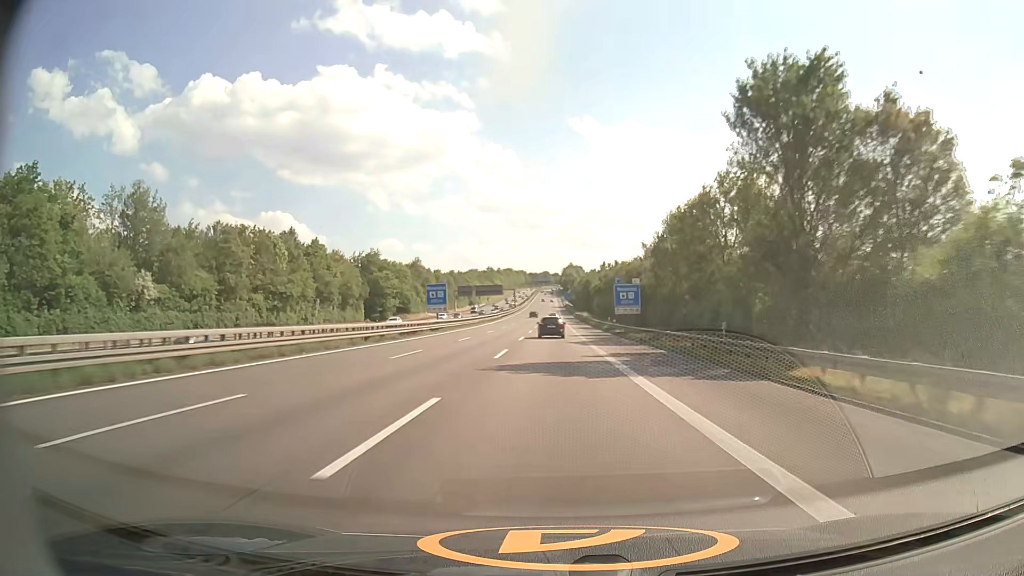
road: motorway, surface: asphalt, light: Day
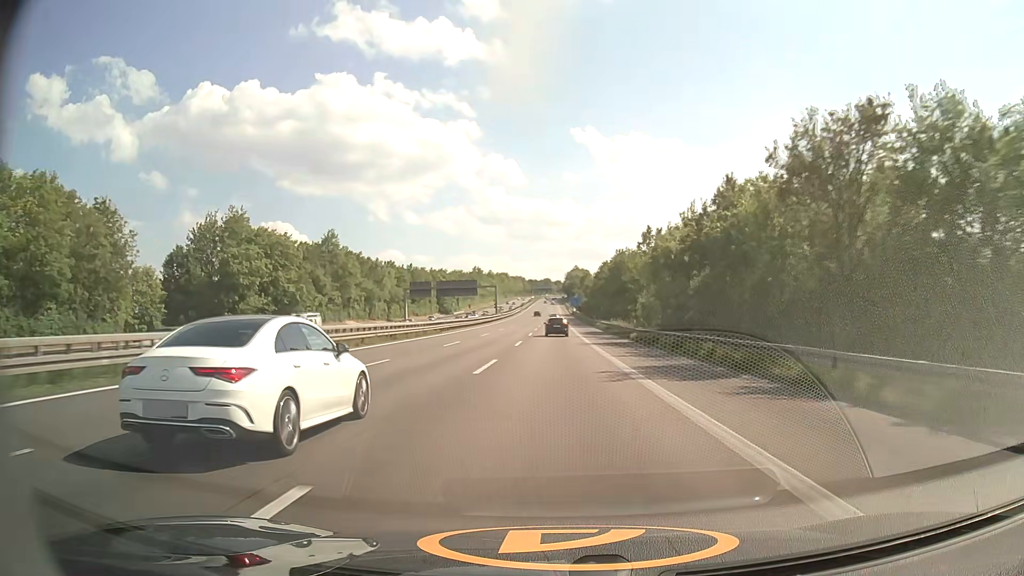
(-0.2, +78.1) m; 0°
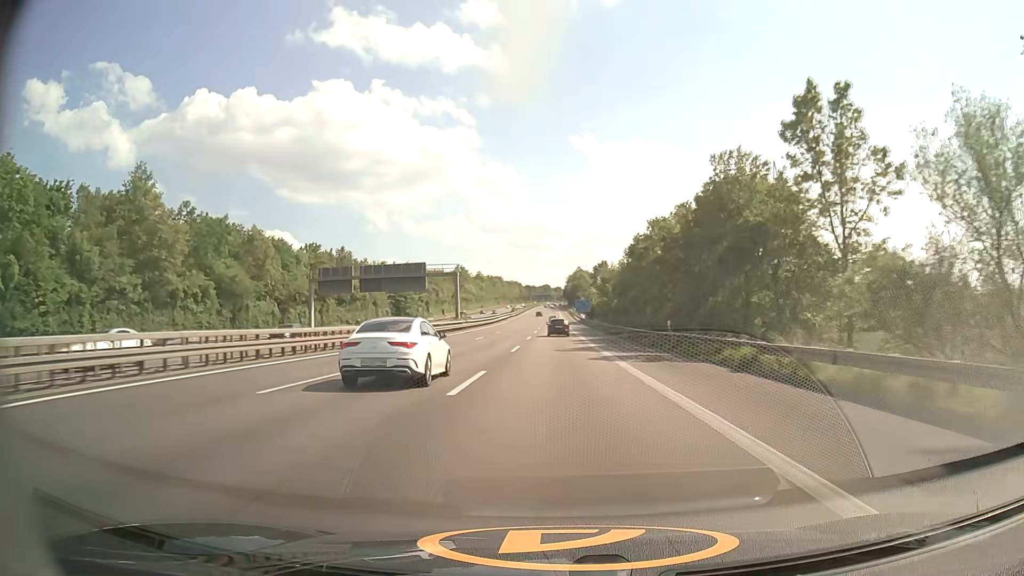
(0.0, +58.8) m; 0°
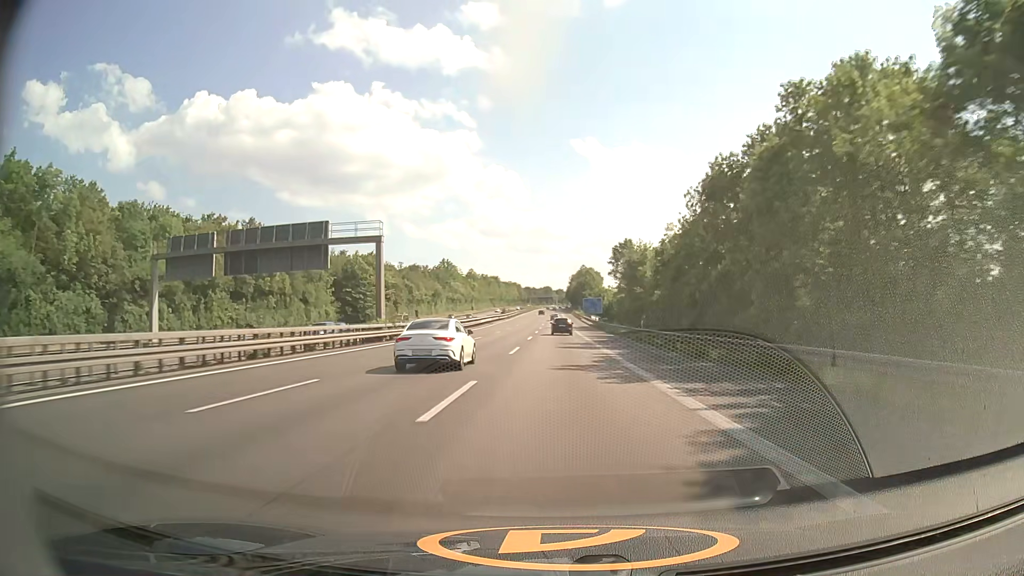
(-0.1, +38.9) m; 0°
(0, +10) (0, +20) (0, +30) (0, +40) (0, +50) (0, +60) (0, +70) (0, +80) (0, +90) (0, +100) m
